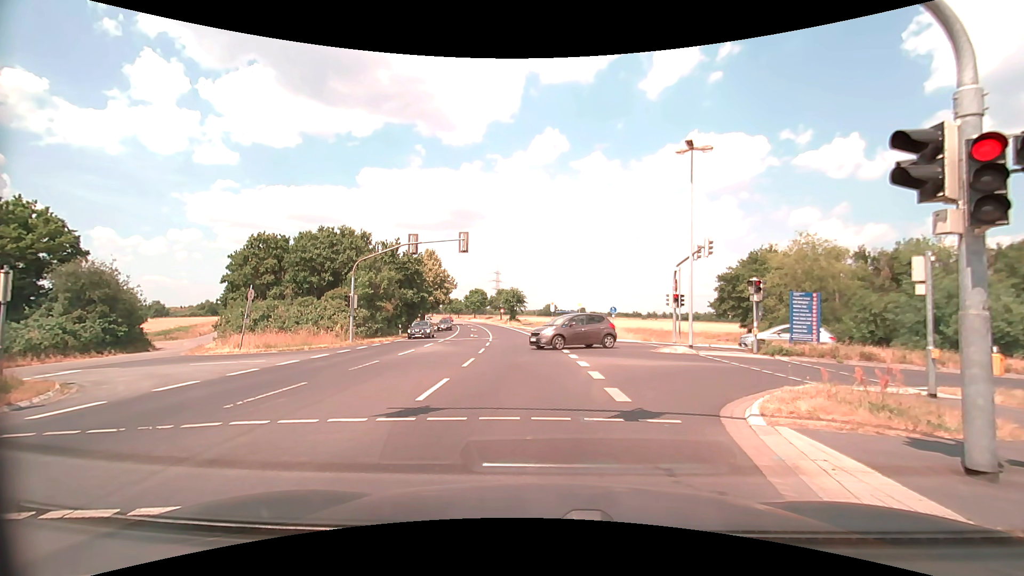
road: secondary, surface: asphalt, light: Day
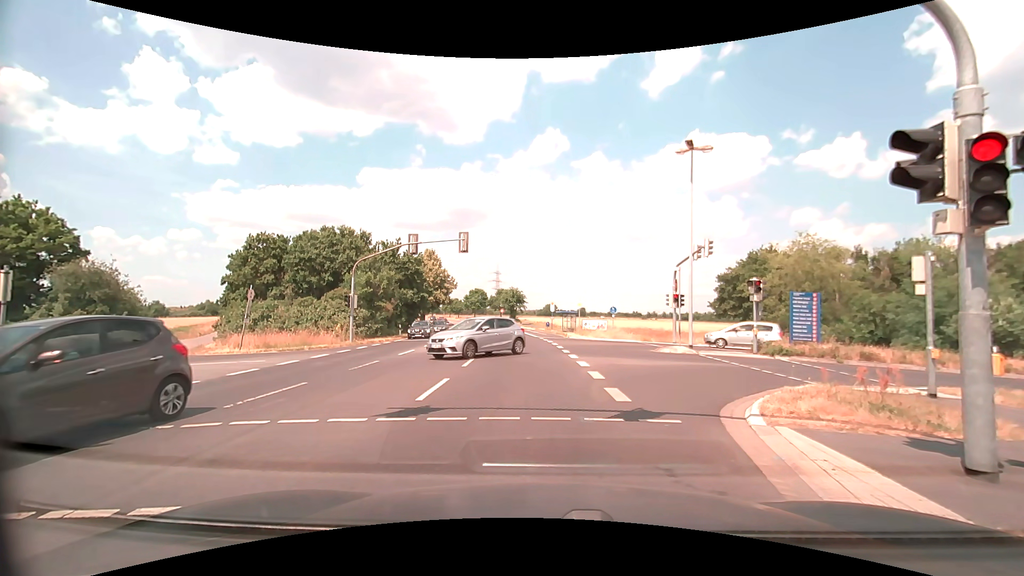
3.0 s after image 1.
(0.0, 0.0) m; 0°
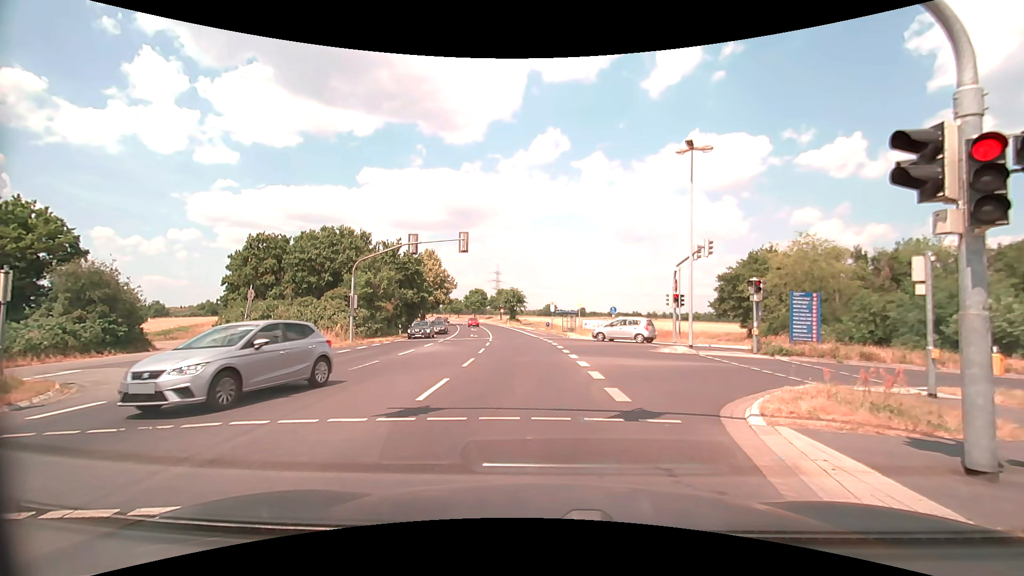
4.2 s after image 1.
(0.0, 0.0) m; 0°
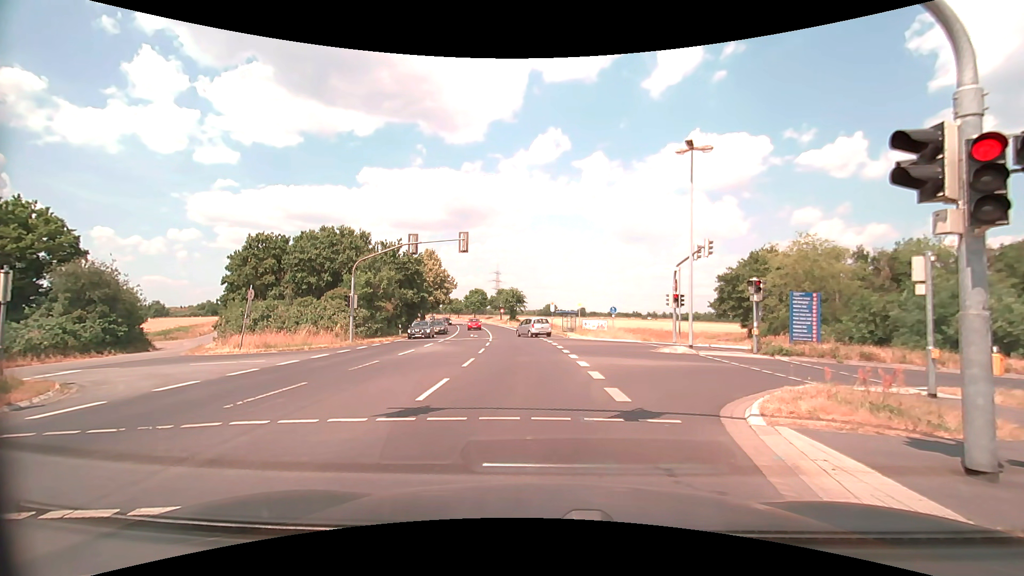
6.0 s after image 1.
(0.0, 0.0) m; 0°
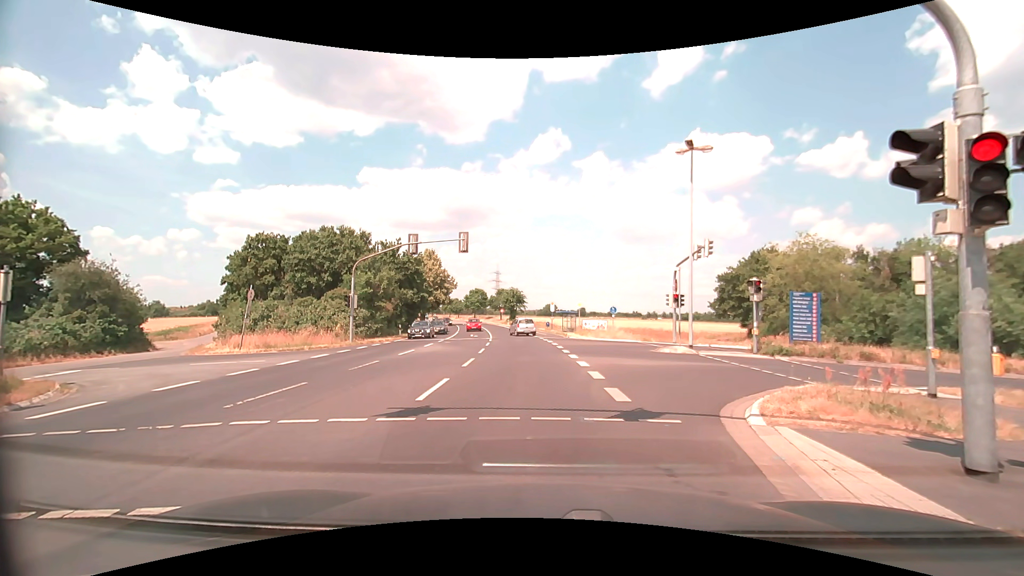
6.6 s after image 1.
(0.0, 0.0) m; 0°
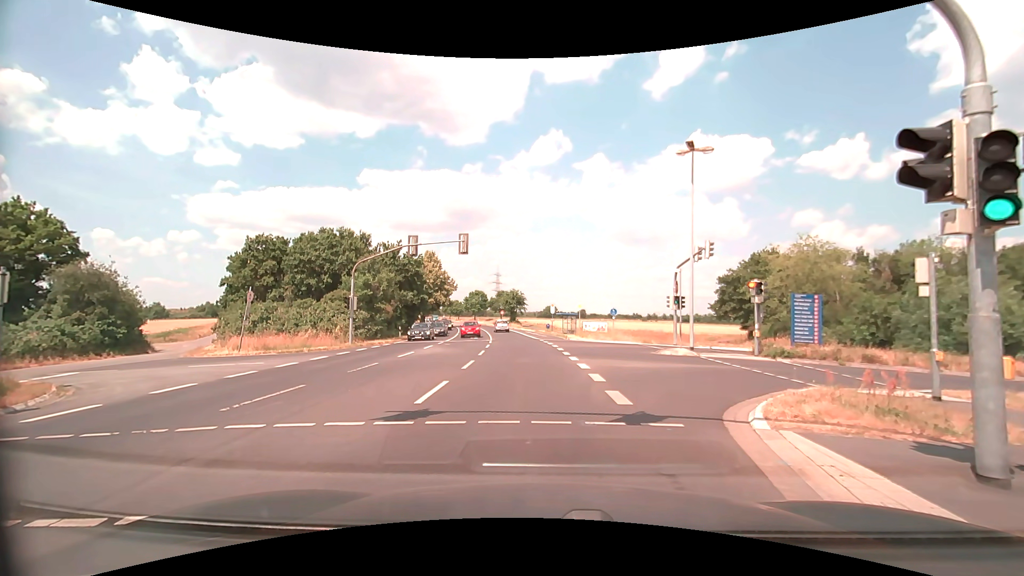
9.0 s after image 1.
(0.0, +0.1) m; 0°
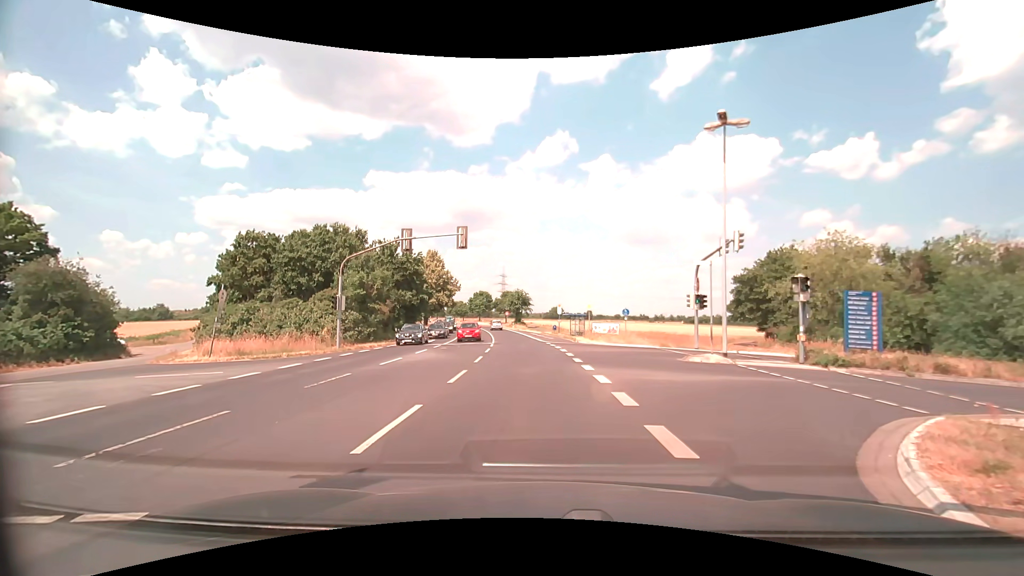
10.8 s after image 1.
(-0.1, +3.3) m; -2°
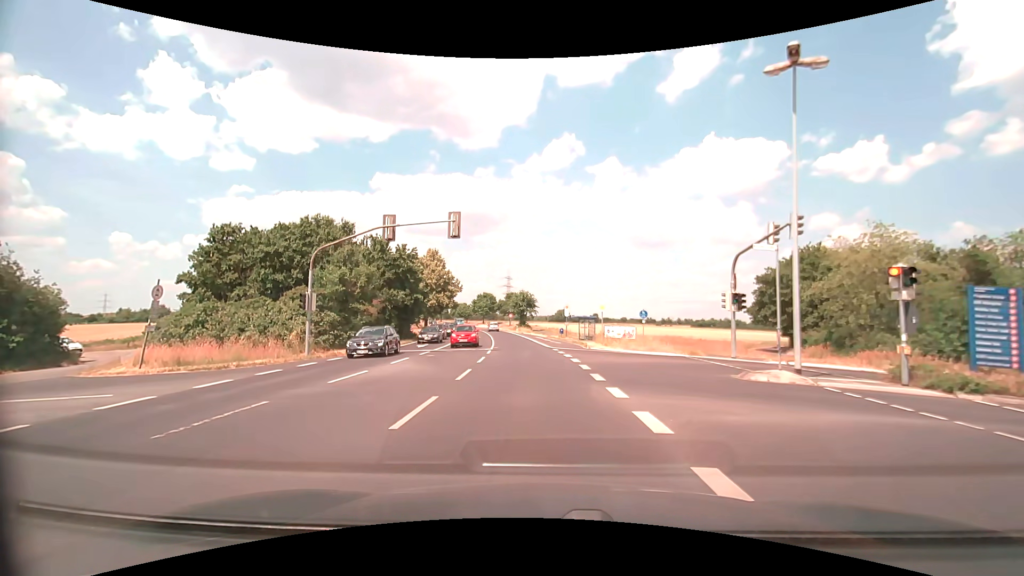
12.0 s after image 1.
(0.0, +4.9) m; 0°
(0, +10) (-1, +20) (-1, +30) (-2, +40) (-3, +50) (-5, +60) (-6, +70) (-8, +80) (-9, +89) (-11, +99) m
